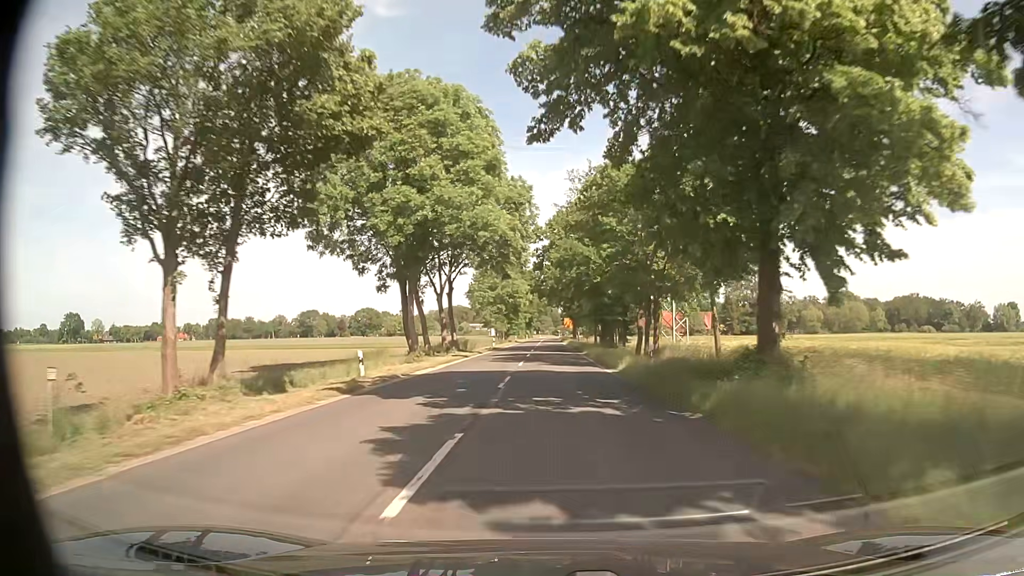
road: secondary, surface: asphalt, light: Day
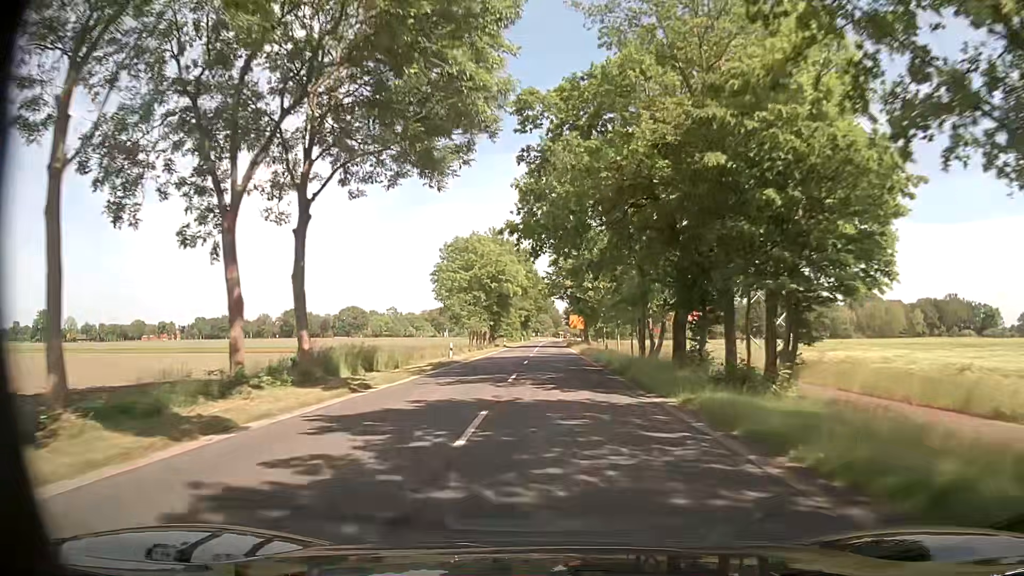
(-0.1, +32.7) m; 0°
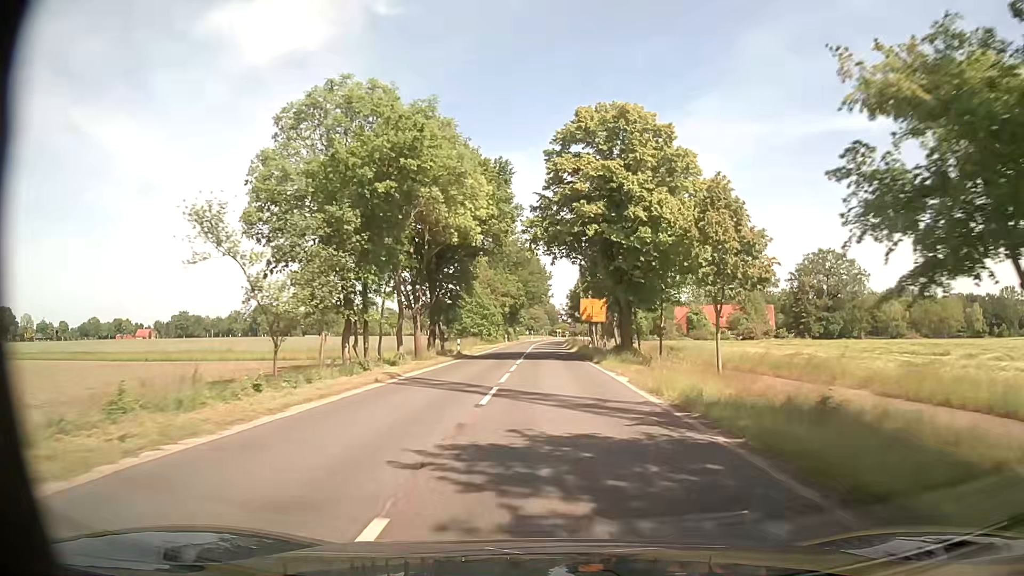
(+0.1, +43.4) m; 0°
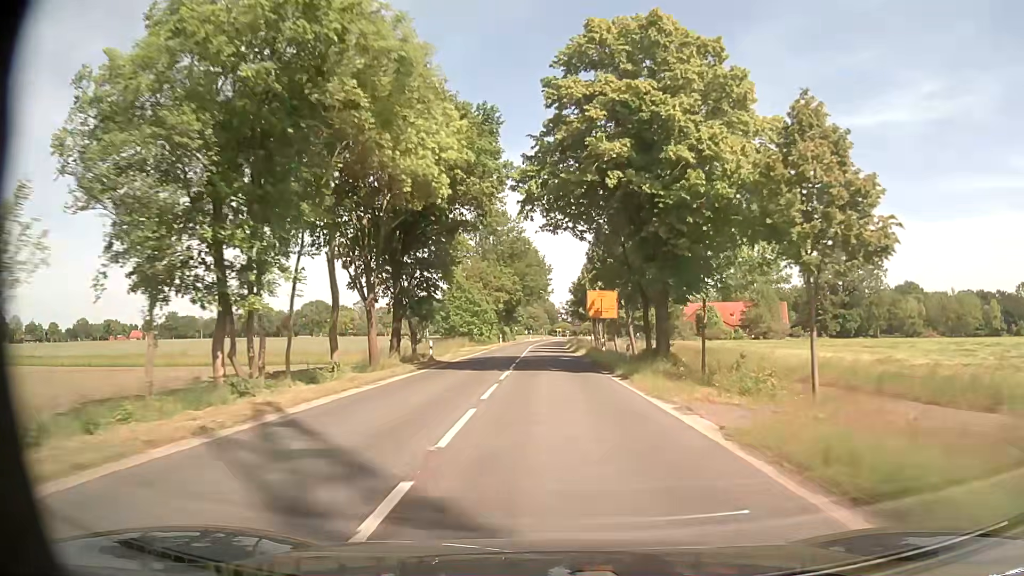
(0.0, +10.8) m; 0°
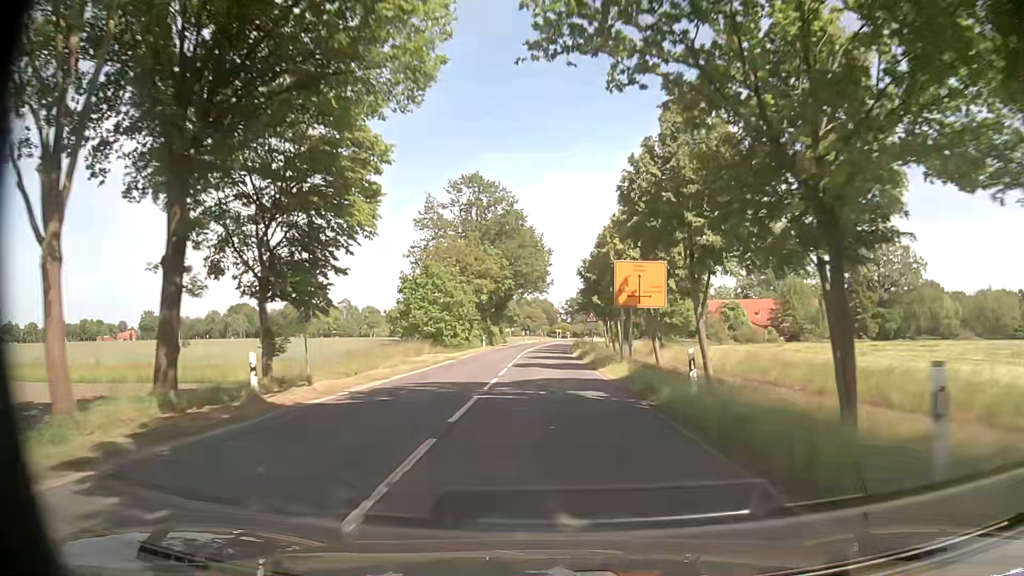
(-0.1, +21.6) m; 0°
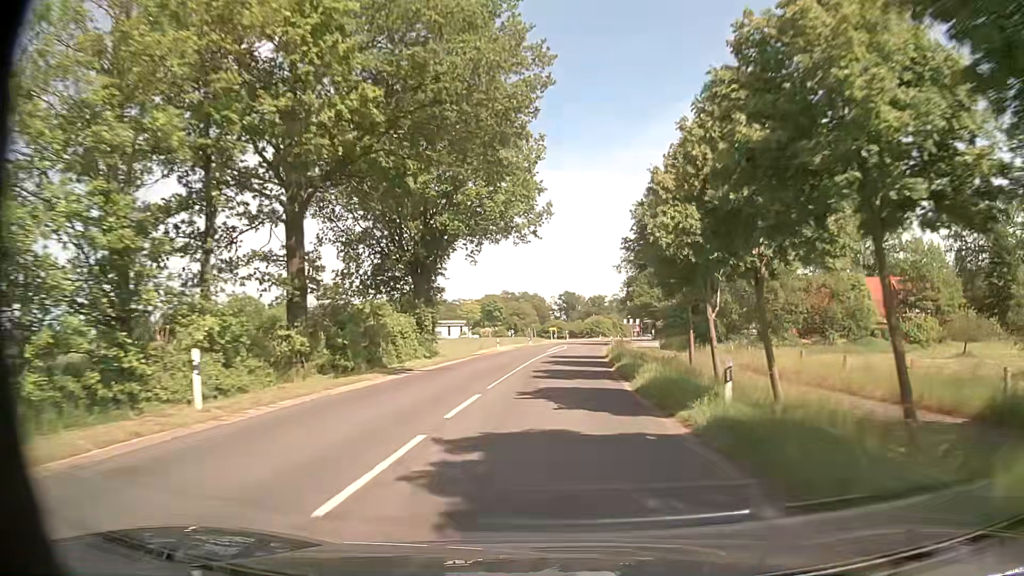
(+0.3, +53.5) m; +1°
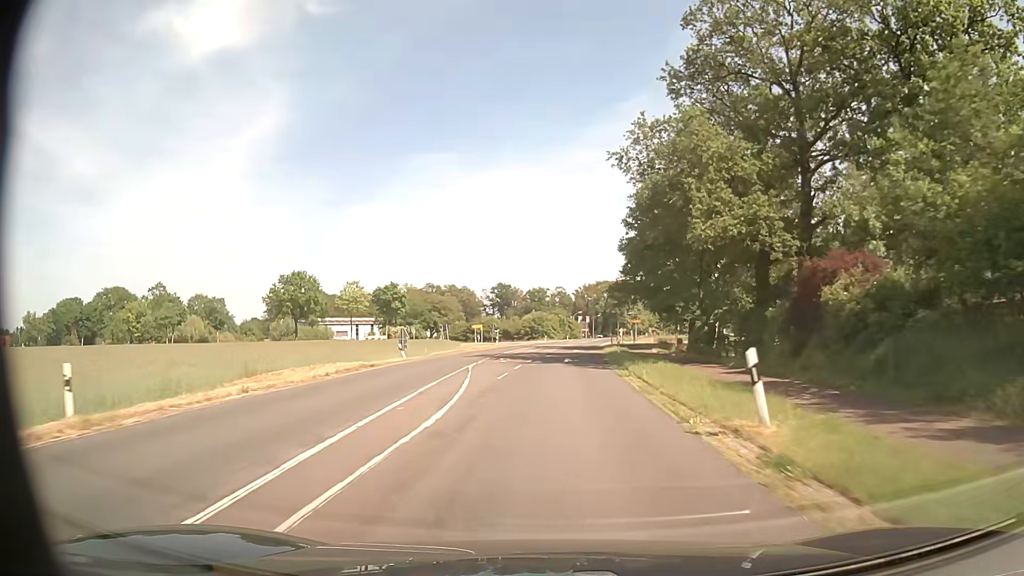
(+2.0, +53.0) m; +5°
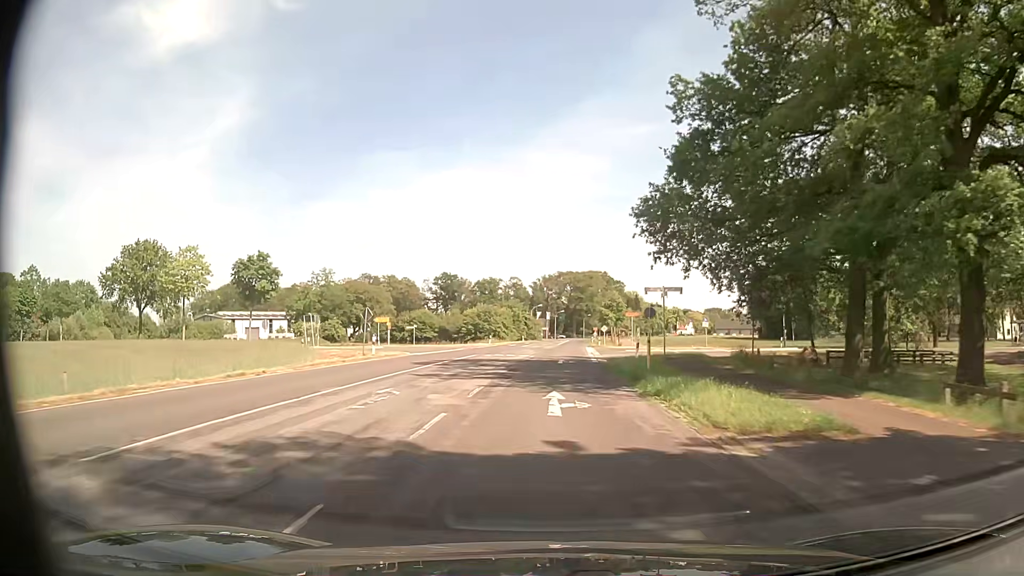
(+1.1, +41.9) m; +4°
(0, +10) (0, +20) (+1, +30) (+1, +40) (+1, +50) (+2, +60) (+2, +70) (+3, +80) (+3, +90) (+4, +100) m
